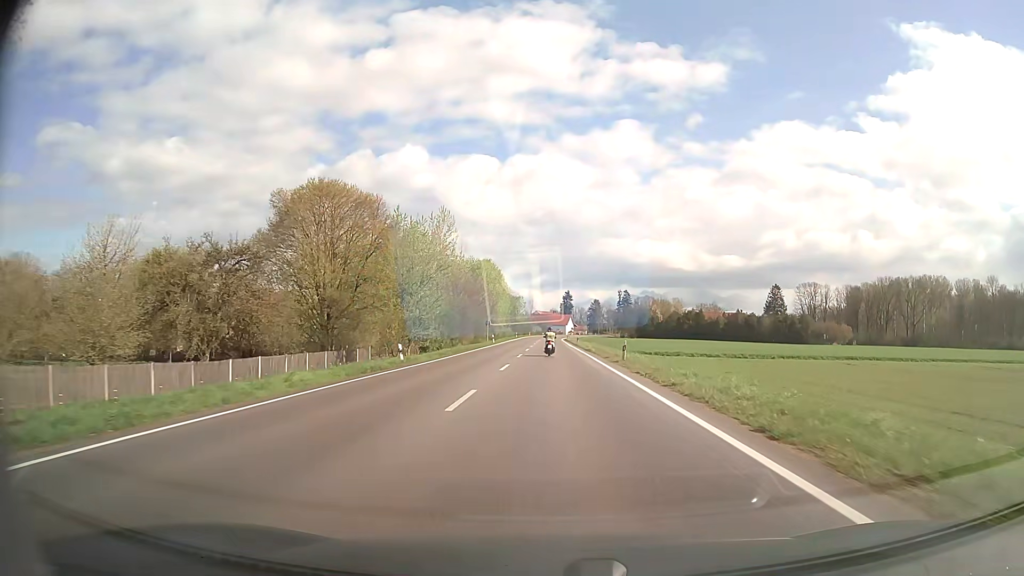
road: secondary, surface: asphalt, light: Day
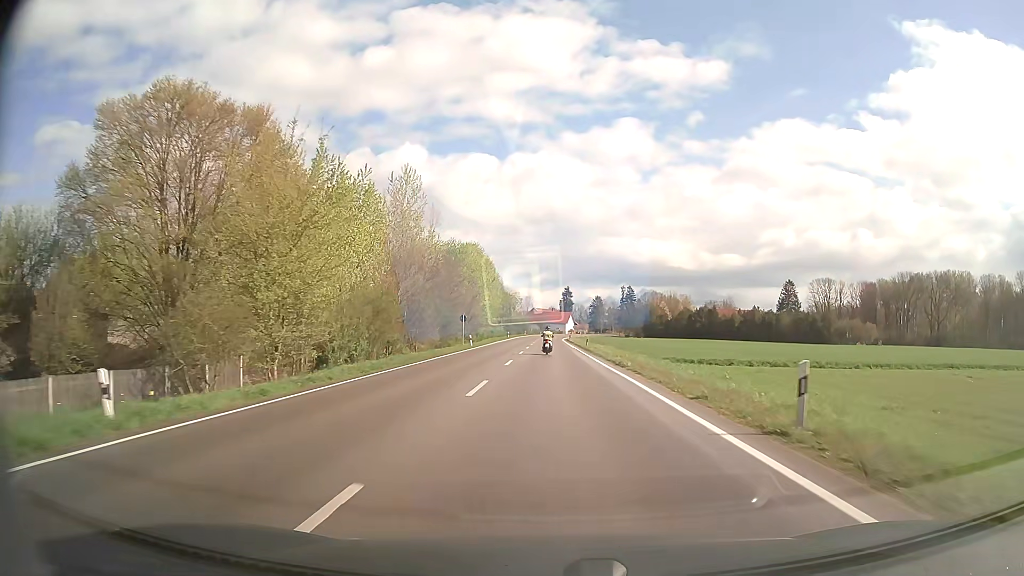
(0.0, +21.5) m; 0°
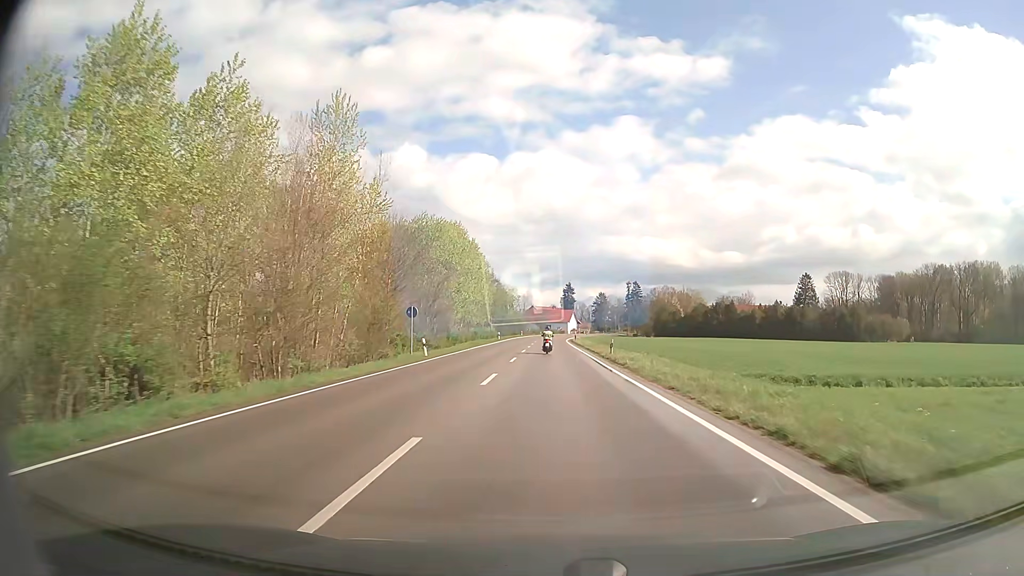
(0.0, +21.6) m; 0°
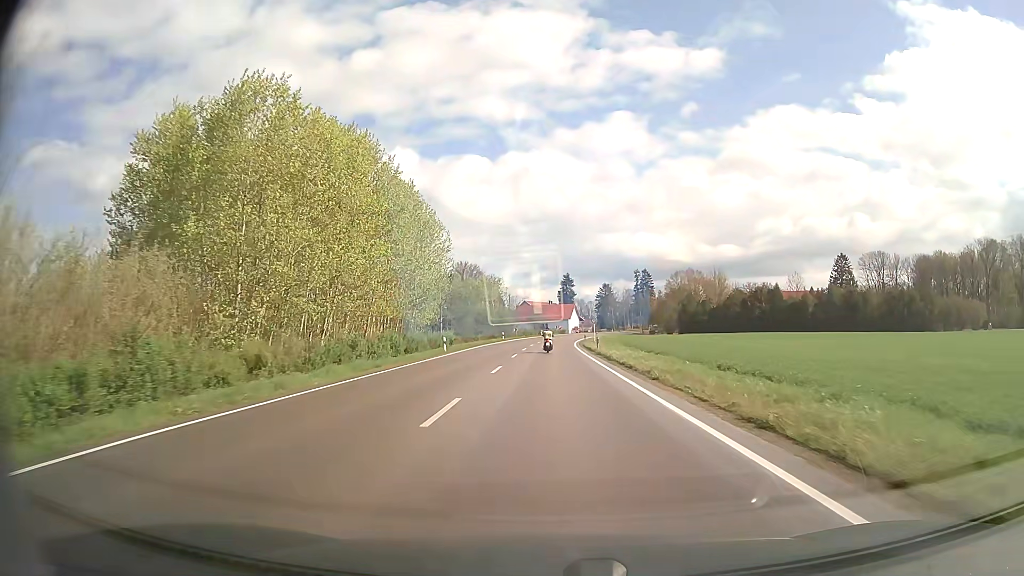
(+0.1, +43.2) m; 0°
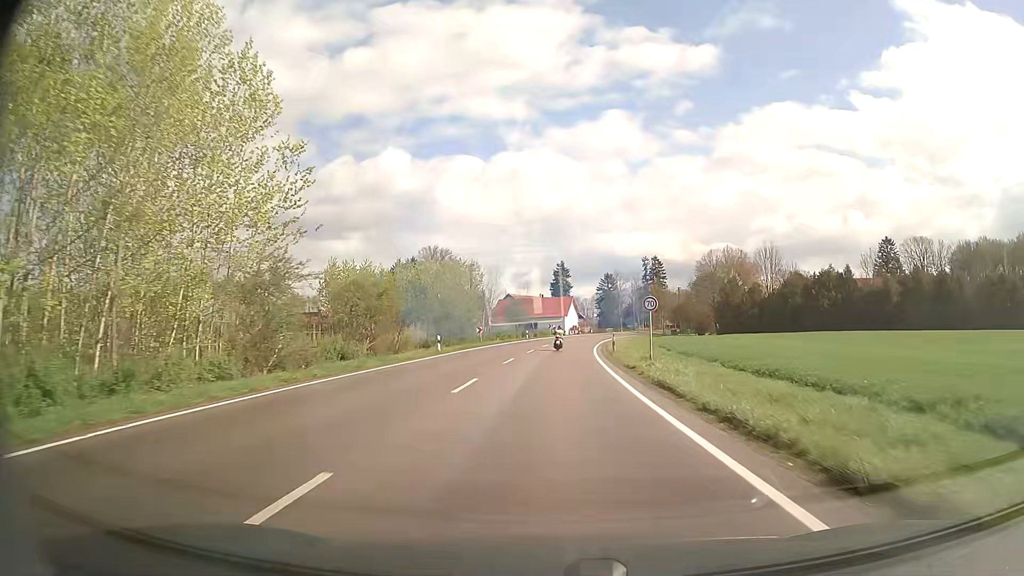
(+0.2, +43.2) m; +1°
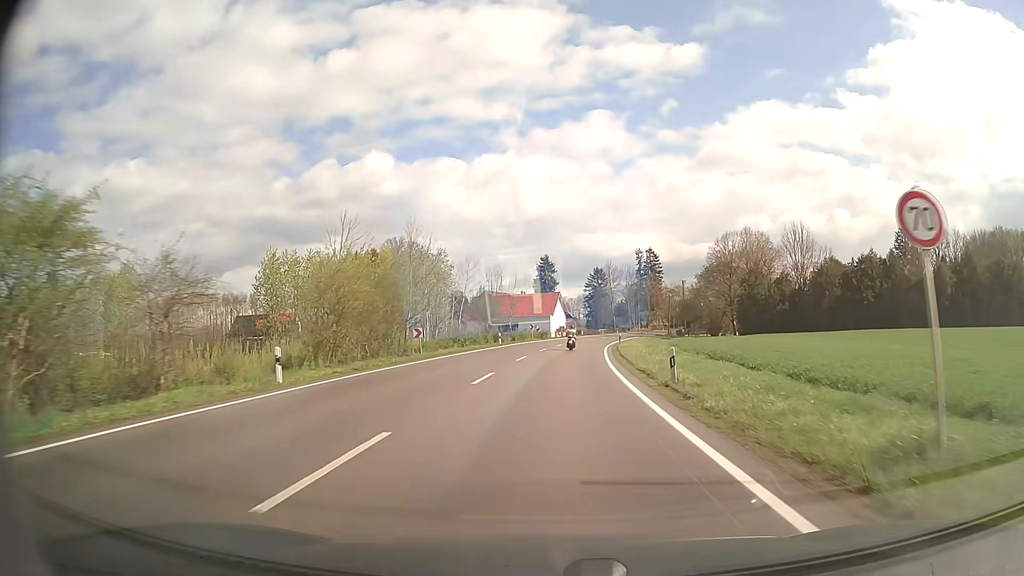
(+0.3, +21.6) m; +1°
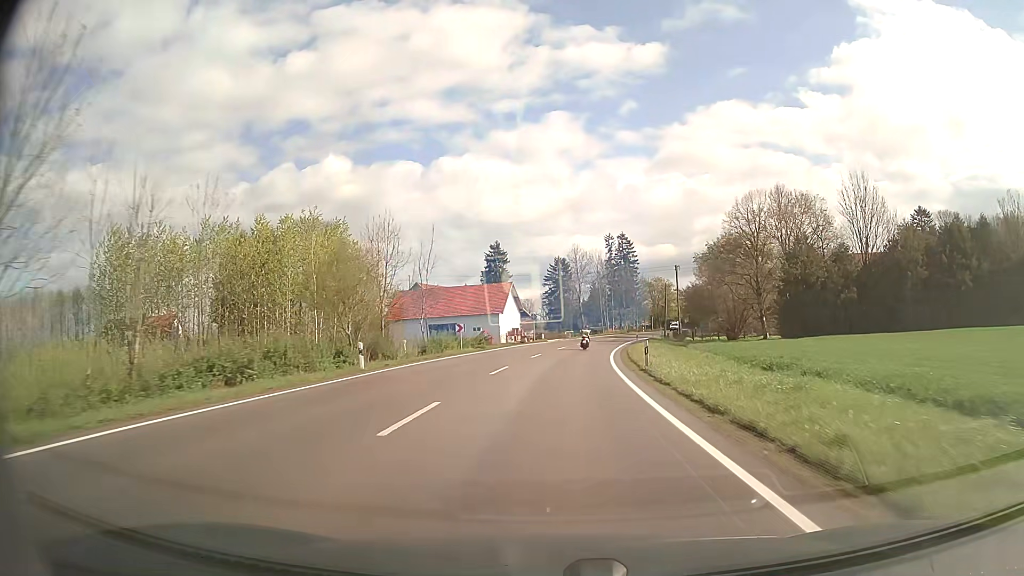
(+0.9, +32.3) m; +4°
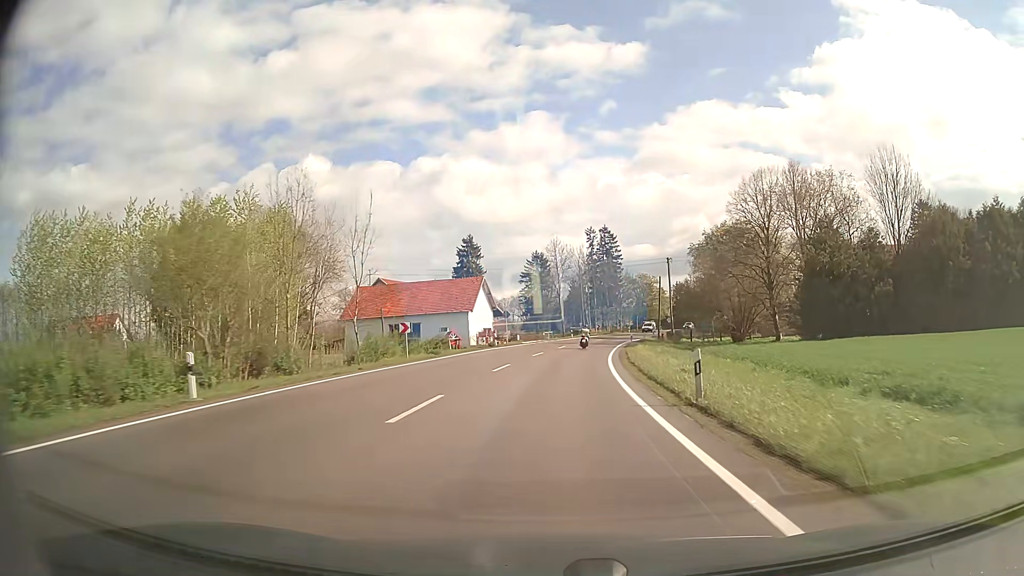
(+0.2, +10.7) m; +2°
(0, +10) (+1, +20) (+1, +30) (+2, +40) (+4, +50) (+5, +60) (+7, +70) (+10, +79) (+12, +89) (+15, +98) m
